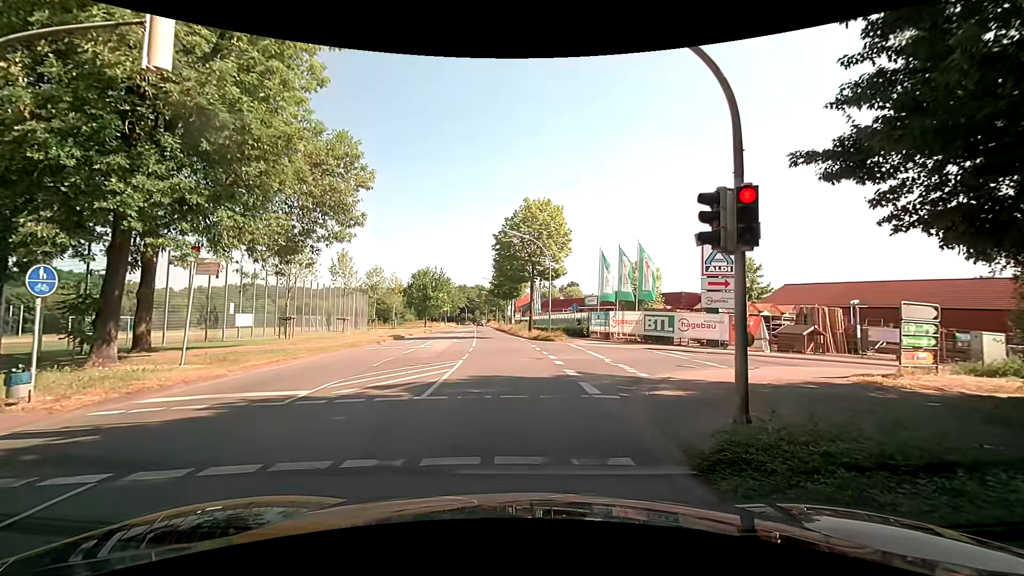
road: secondary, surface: asphalt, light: Day
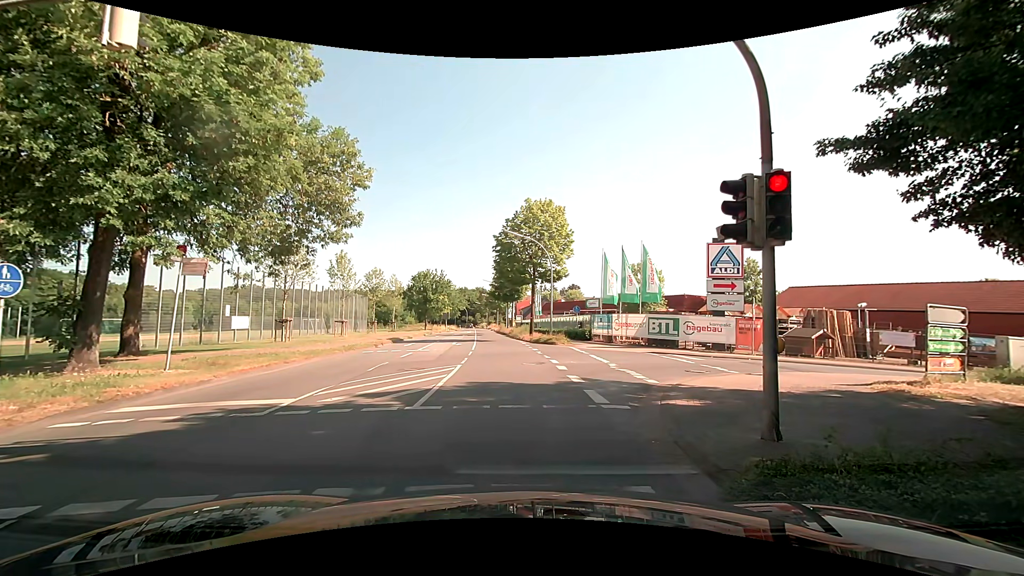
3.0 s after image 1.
(0.0, +0.8) m; 0°
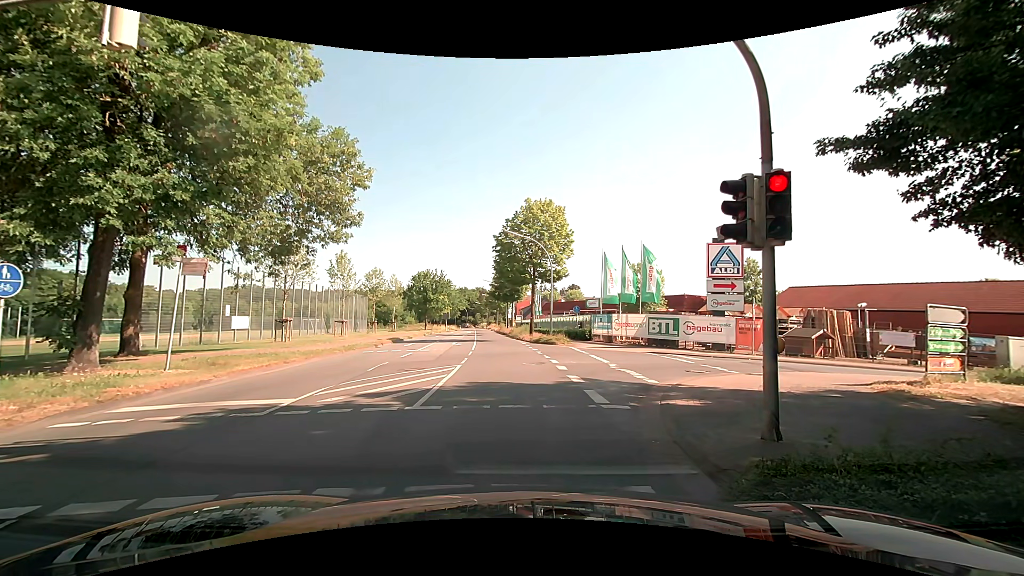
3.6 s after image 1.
(0.0, 0.0) m; 0°
